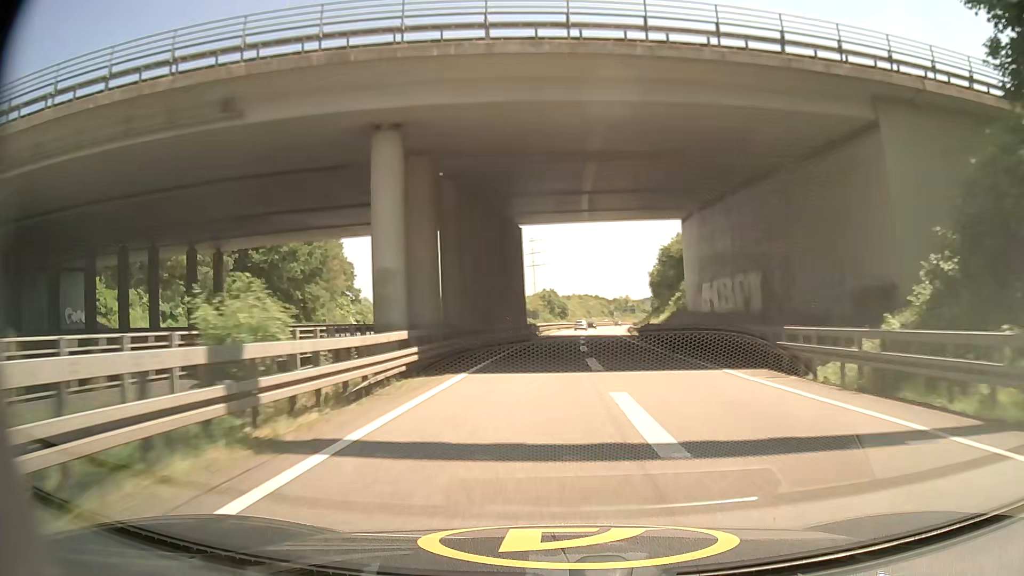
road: motorway_link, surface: asphalt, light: Day
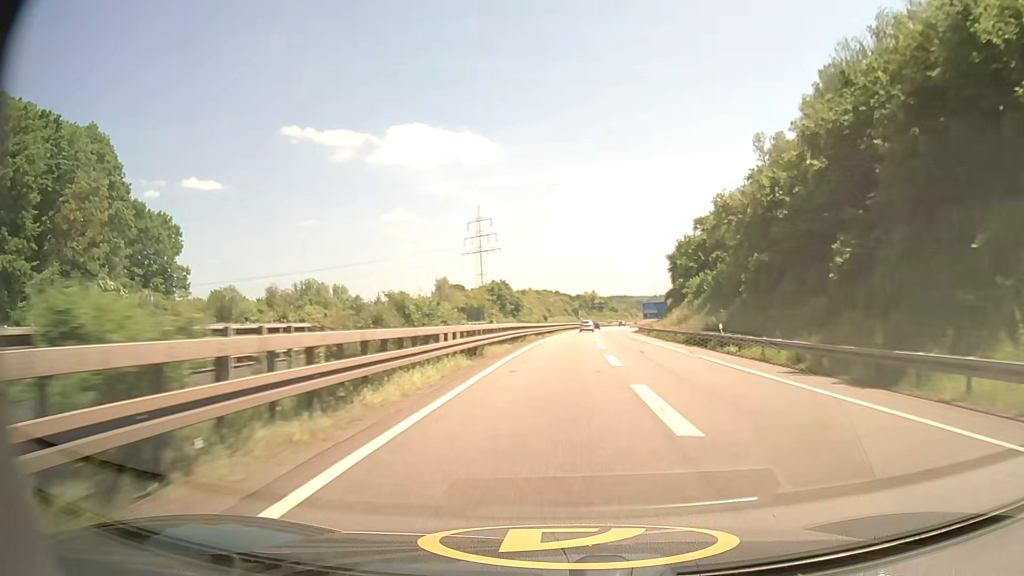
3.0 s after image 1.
(+0.5, +70.8) m; +4°
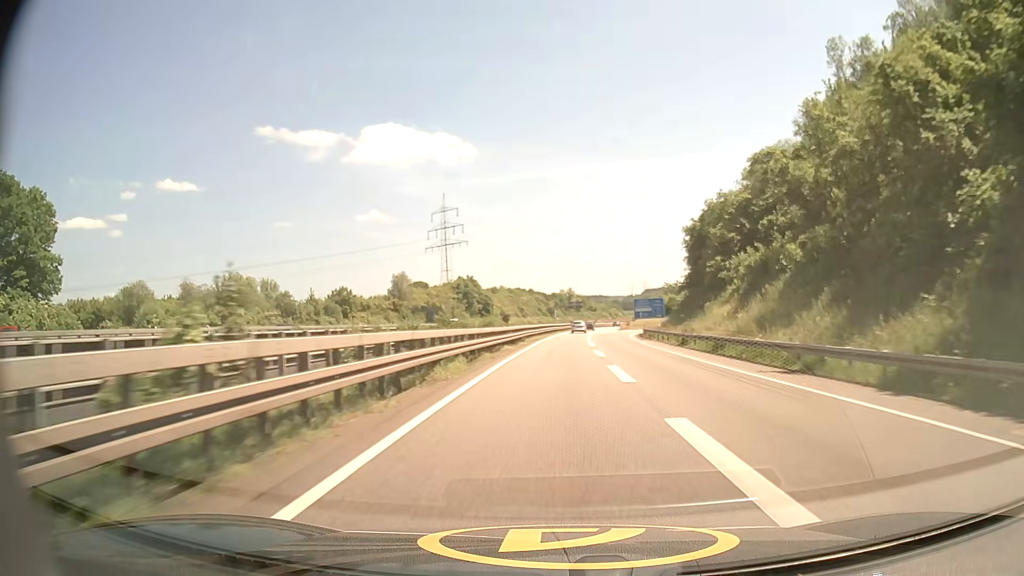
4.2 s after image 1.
(+0.6, +28.4) m; +2°
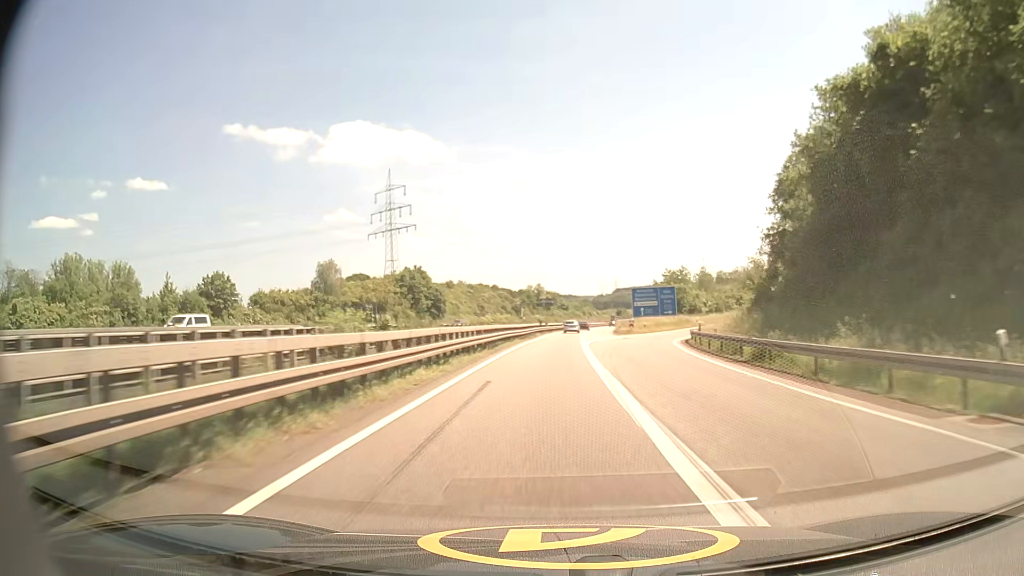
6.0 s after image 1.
(+1.1, +42.4) m; +3°
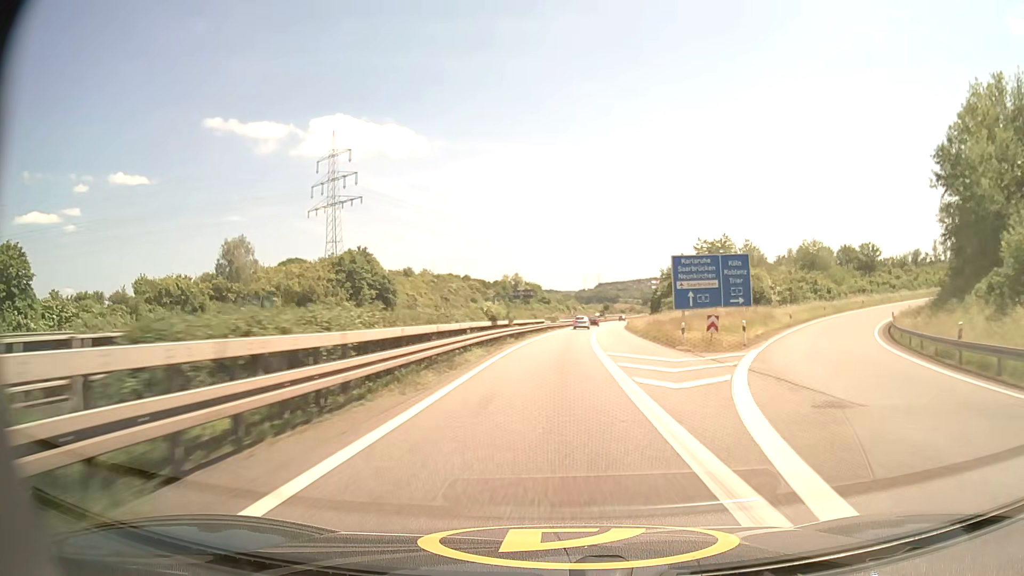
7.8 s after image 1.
(+0.4, +41.6) m; +1°
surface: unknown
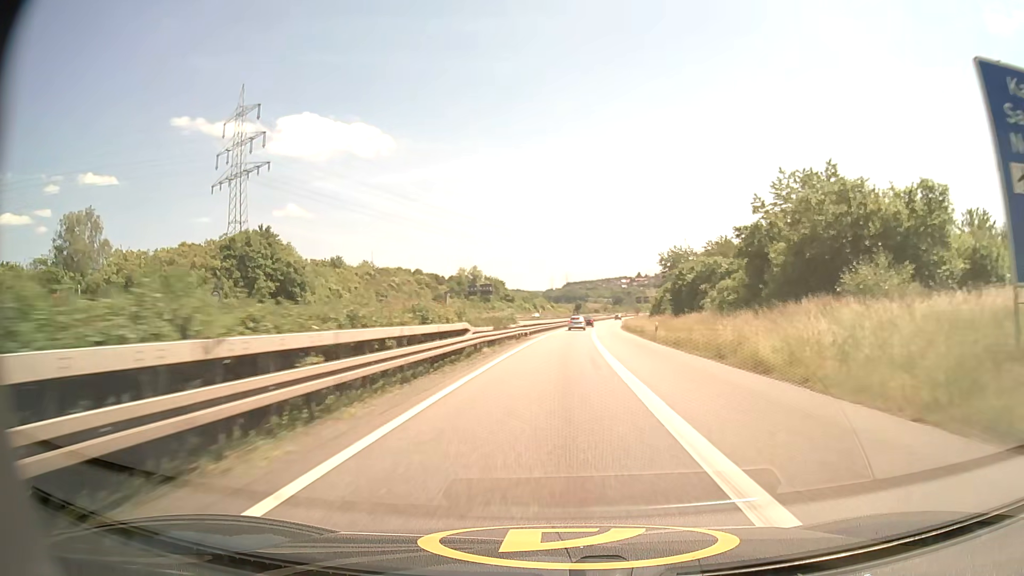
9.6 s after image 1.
(+0.9, +40.3) m; +3°
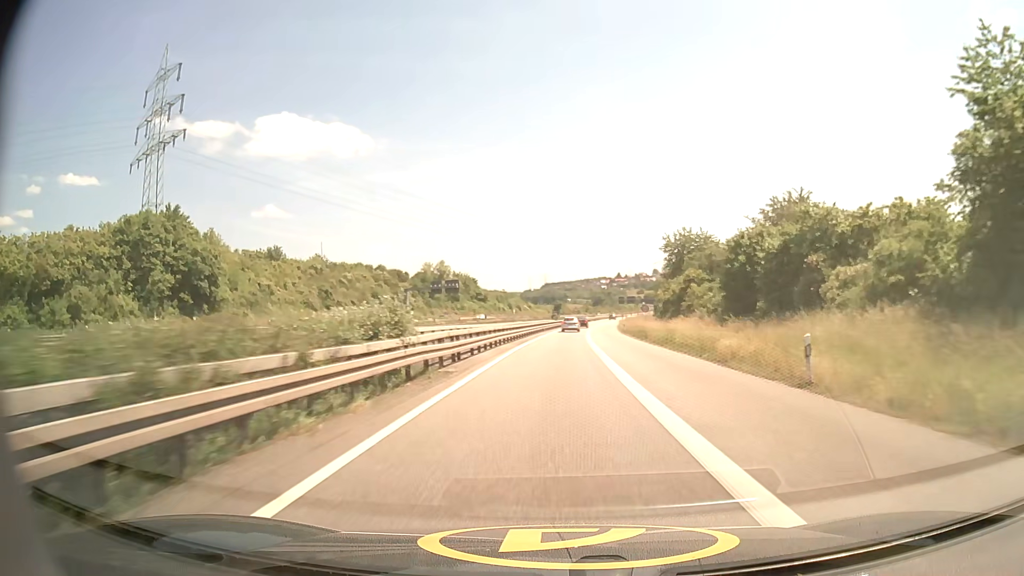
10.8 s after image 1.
(+0.4, +26.0) m; +2°
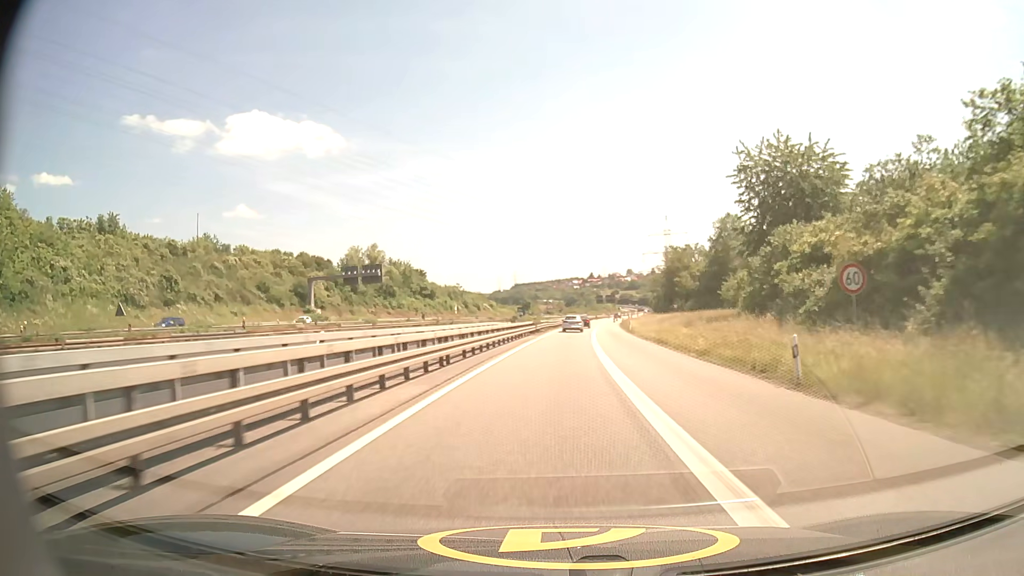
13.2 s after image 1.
(+1.2, +49.8) m; +3°
(0, +10) (0, +20) (0, +30) (+1, +40) (+1, +50) (+2, +60) (+2, +70) (+3, +80) (+4, +90) (+5, +100) m
